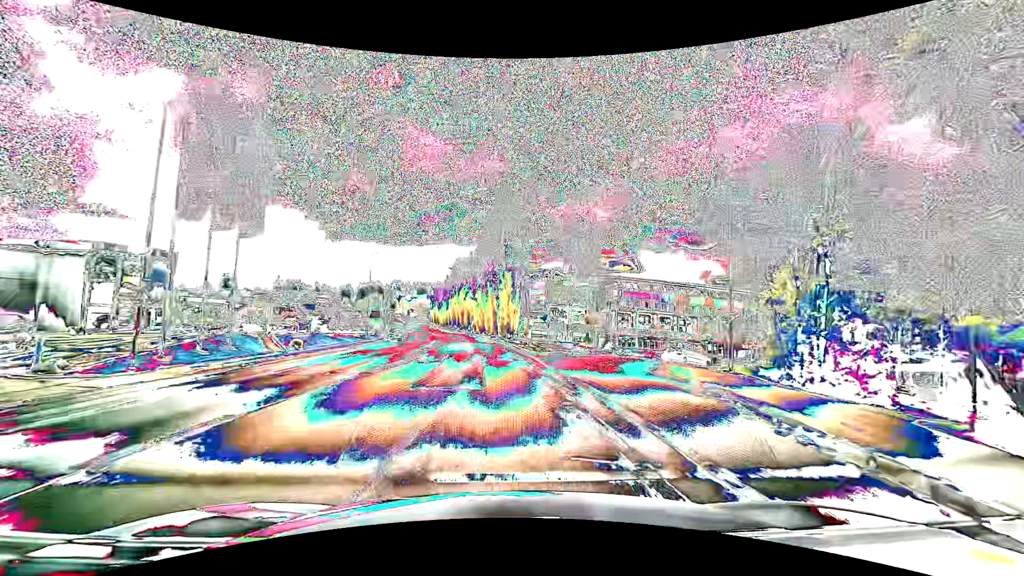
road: tertiary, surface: asphalt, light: Day
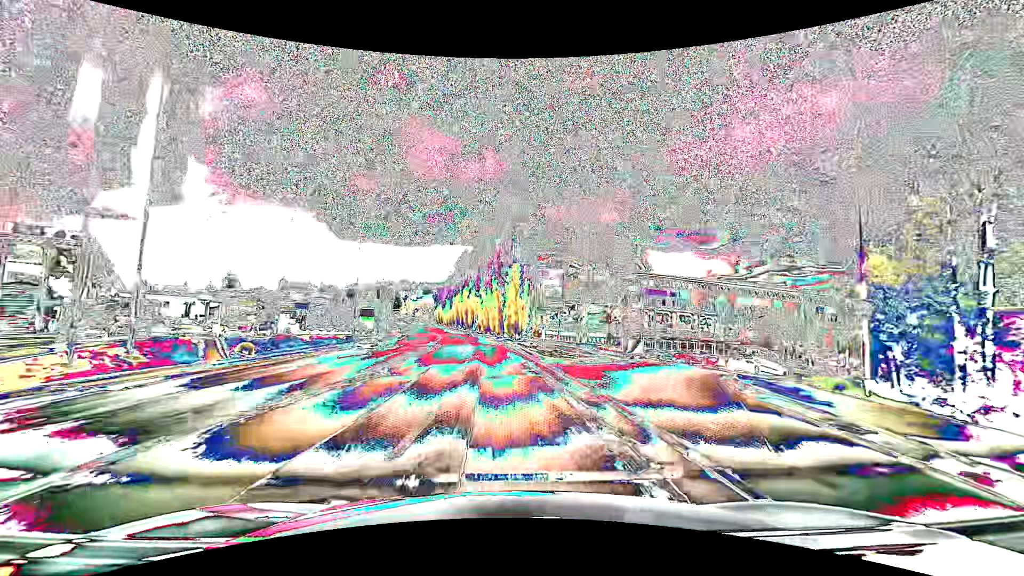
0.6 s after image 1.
(0.0, +7.6) m; -1°
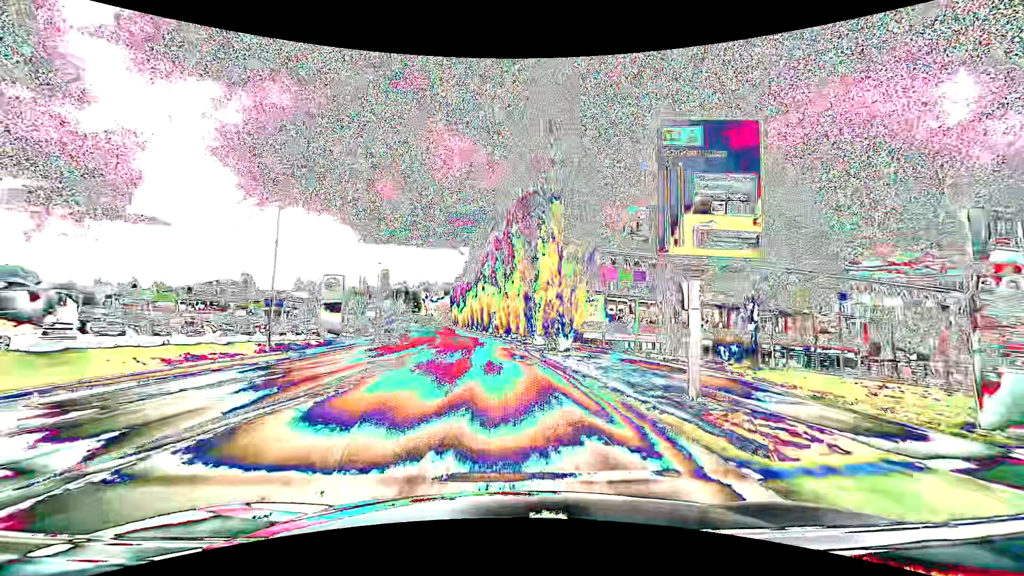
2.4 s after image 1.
(-0.3, +22.9) m; -2°
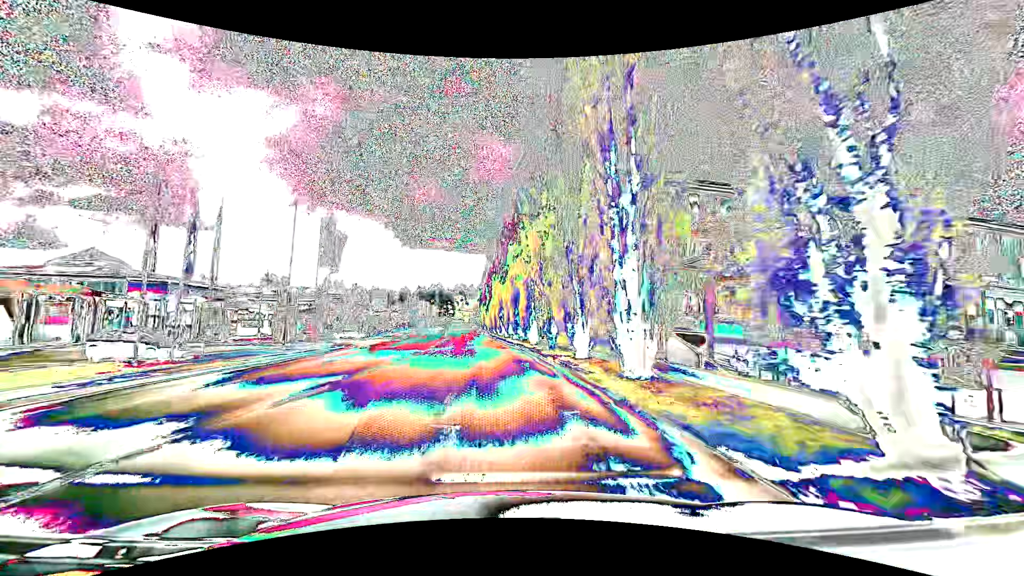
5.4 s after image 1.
(-1.4, +37.9) m; -4°
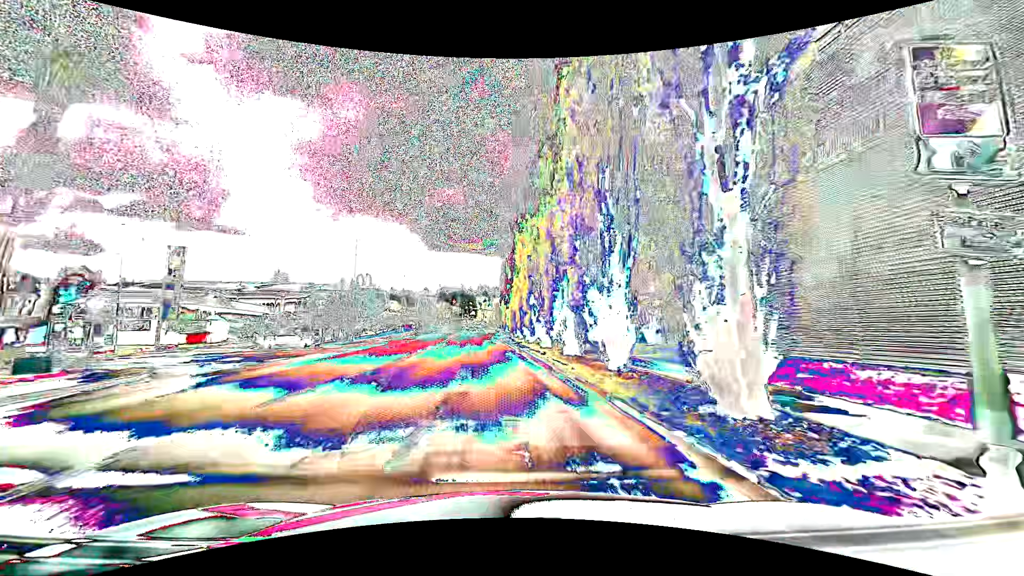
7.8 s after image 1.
(-0.7, +30.3) m; -3°
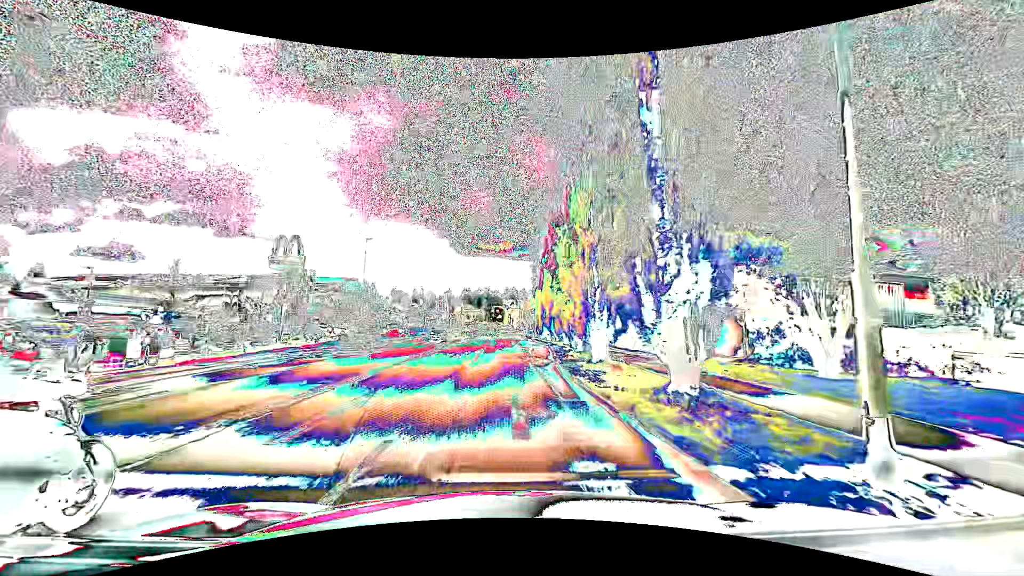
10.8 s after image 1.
(-1.2, +37.9) m; -3°
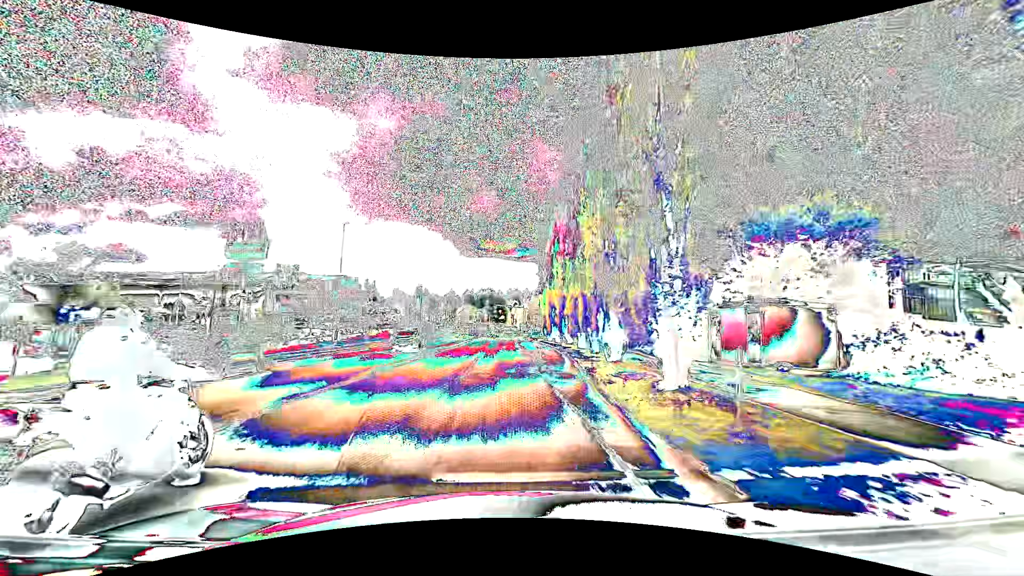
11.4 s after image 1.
(0.0, +7.6) m; -1°
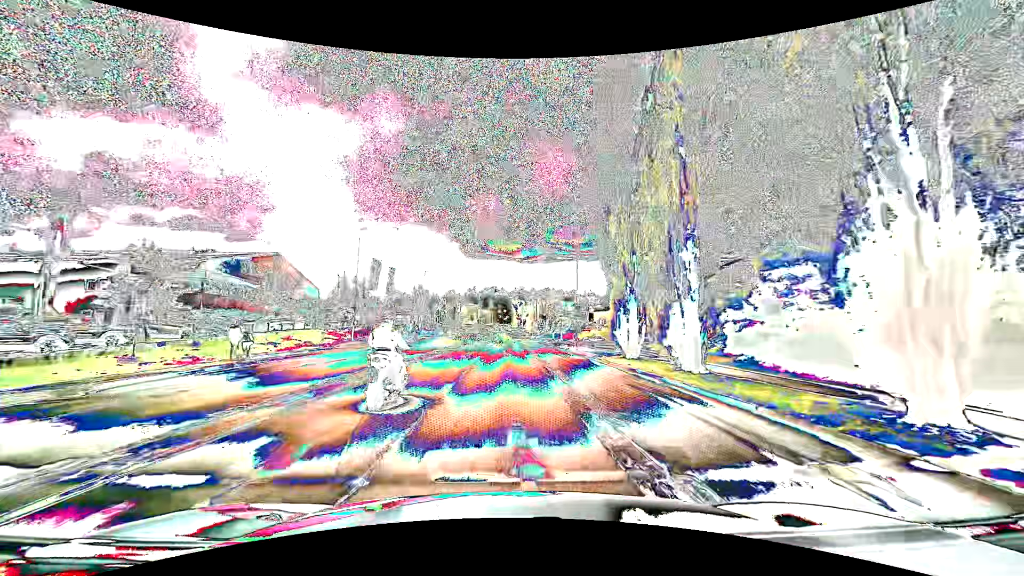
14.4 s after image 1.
(-0.2, +37.9) m; -1°
(0, +10) (0, +20) (0, +30) (+1, +40) (+1, +50) (+1, +60) (+1, +70) (+1, +80) (+1, +90) (+1, +100) m
